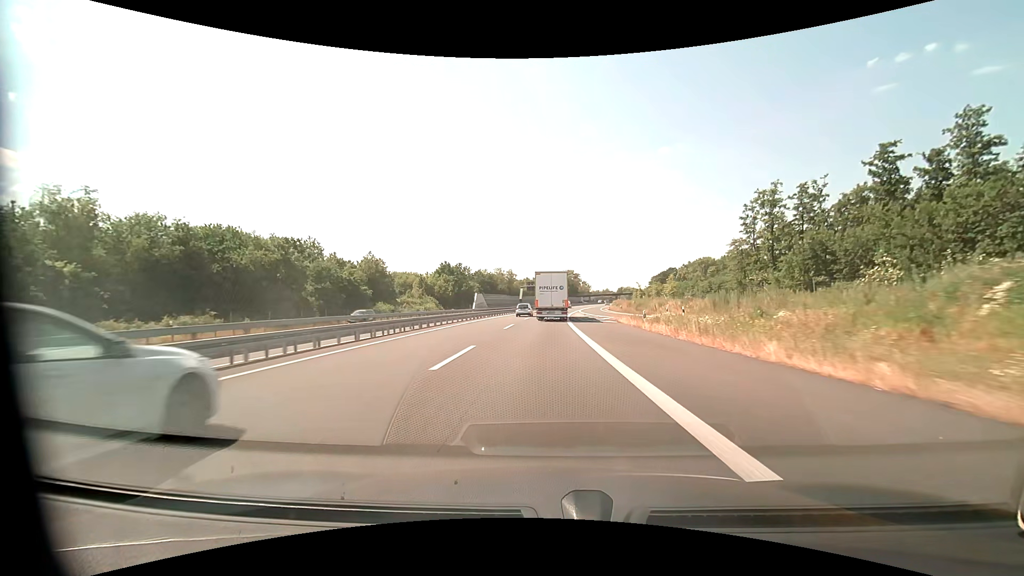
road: motorway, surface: asphalt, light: Day
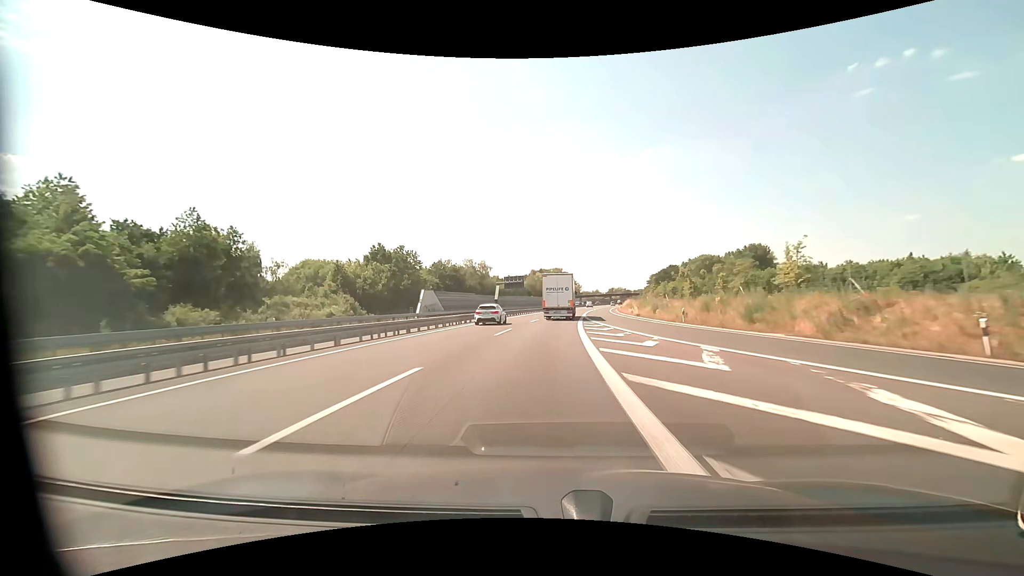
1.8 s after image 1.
(+0.8, +41.8) m; +2°
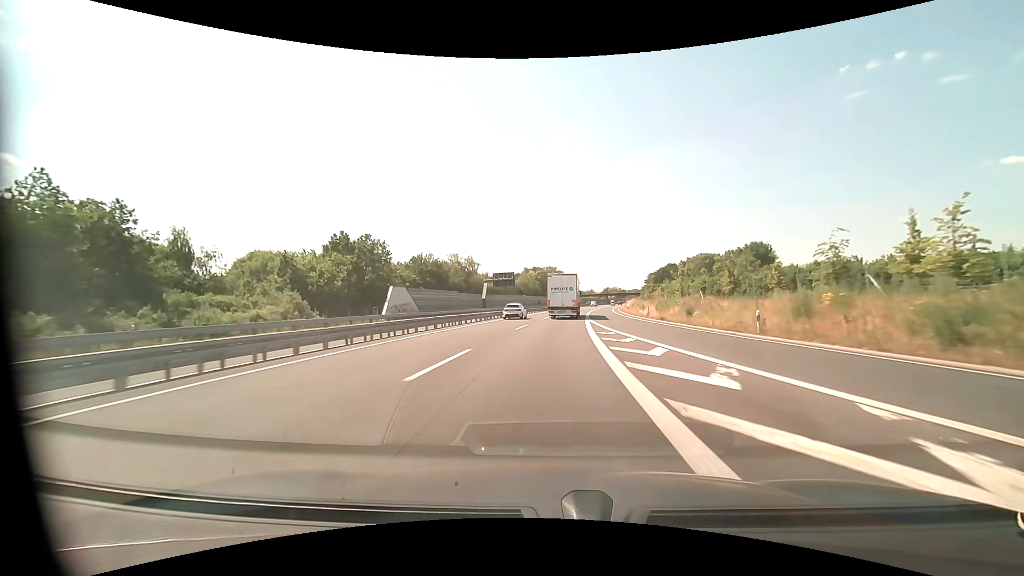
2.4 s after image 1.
(+0.1, +13.7) m; +1°
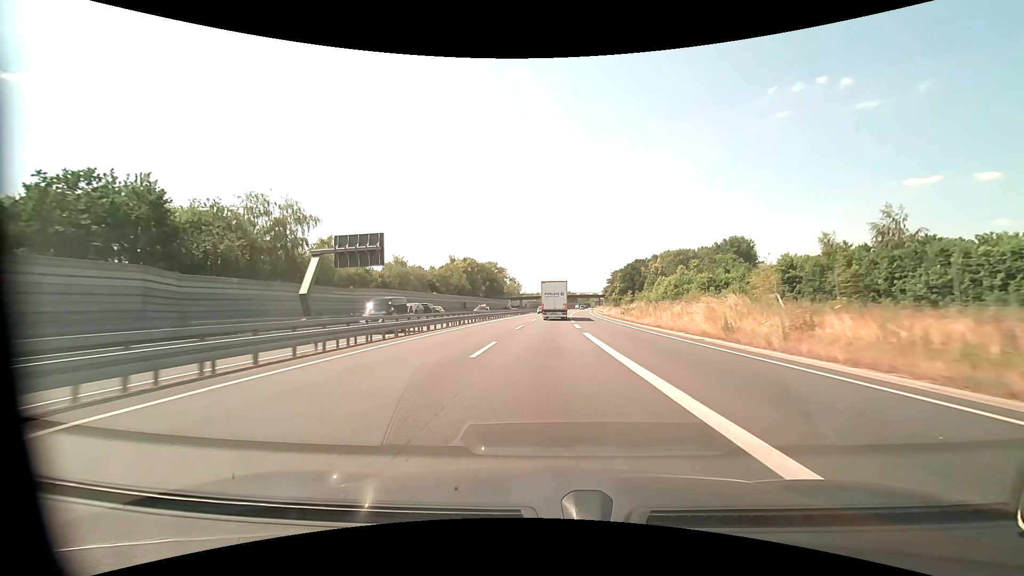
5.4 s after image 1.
(+3.5, +67.9) m; +6°
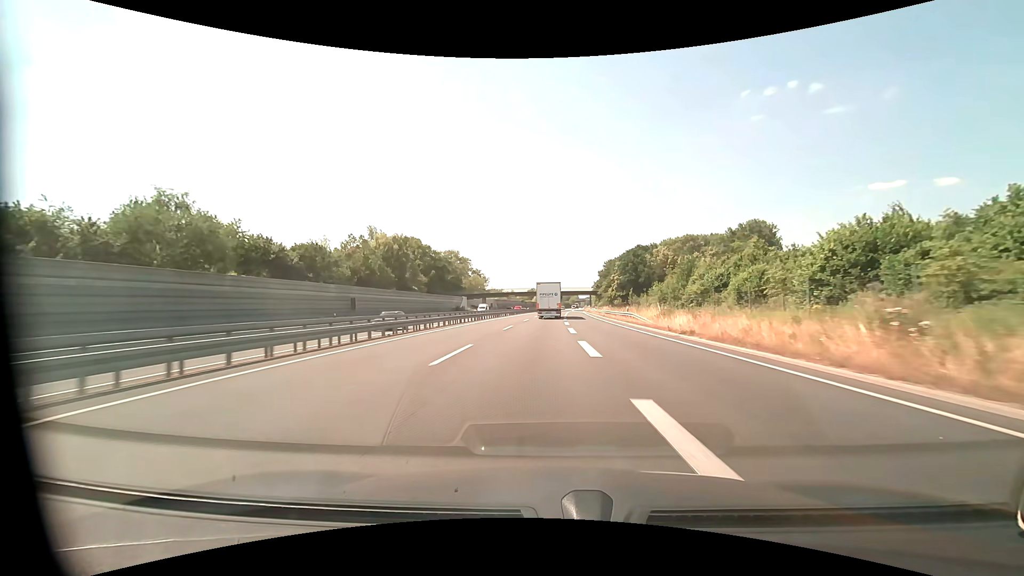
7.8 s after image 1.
(+1.6, +56.3) m; +3°
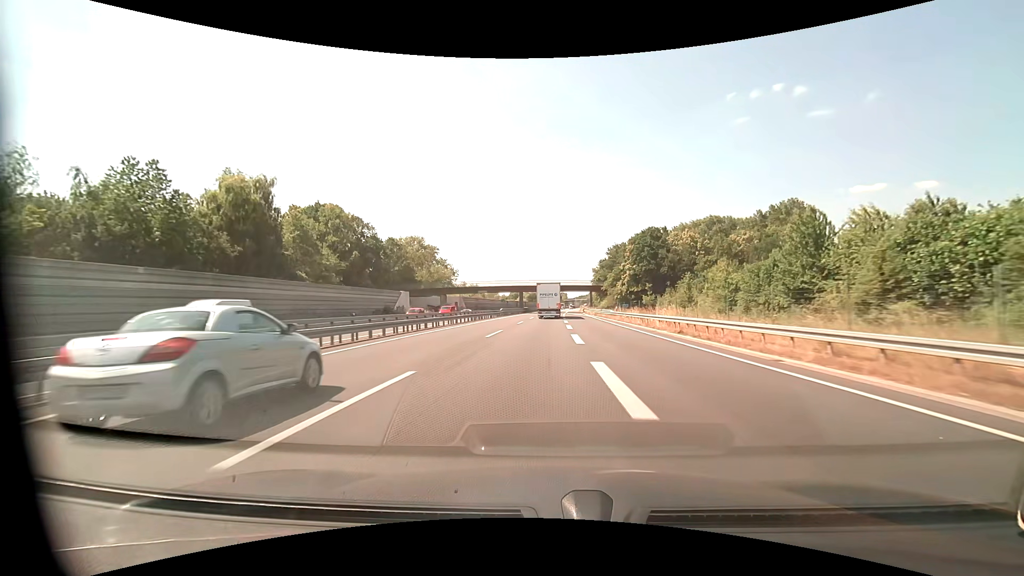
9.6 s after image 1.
(+0.6, +43.7) m; +2°
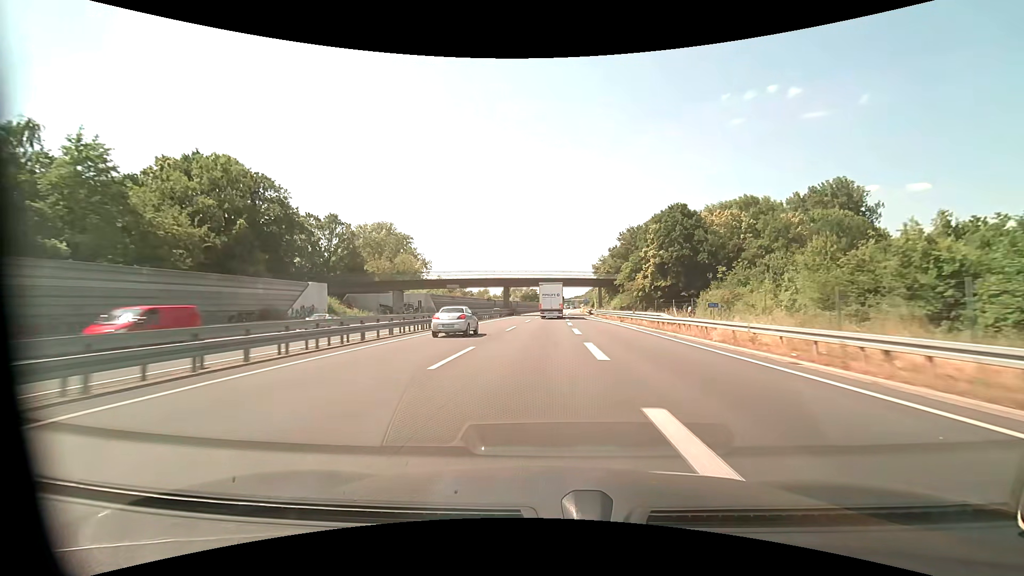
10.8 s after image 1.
(+0.1, +29.7) m; +1°
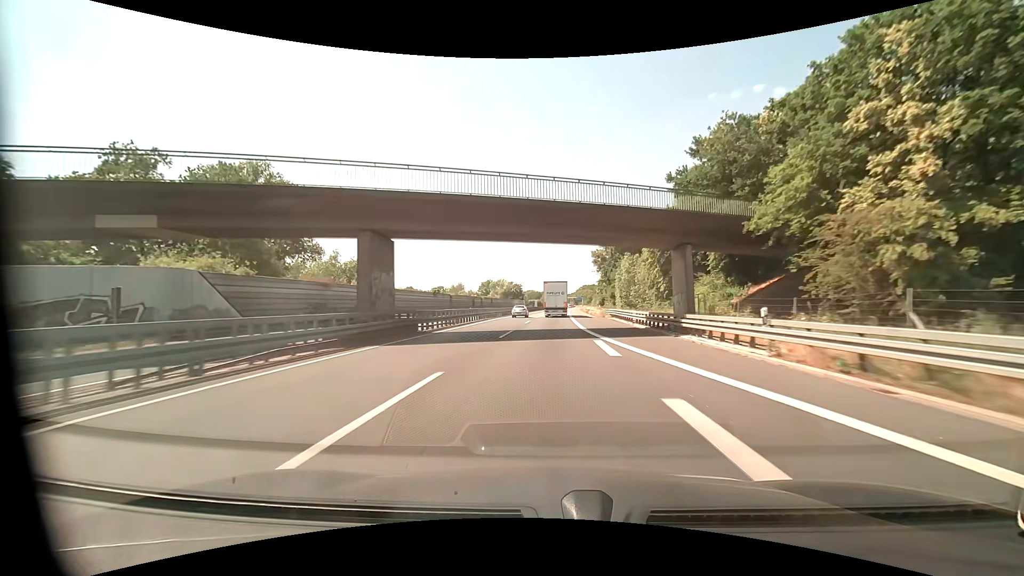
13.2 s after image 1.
(+0.9, +60.0) m; +2°
(0, +10) (0, +20) (0, +30) (0, +40) (0, +50) (-1, +60) (-1, +70) (-1, +80) (-1, +90) (-1, +100) m
